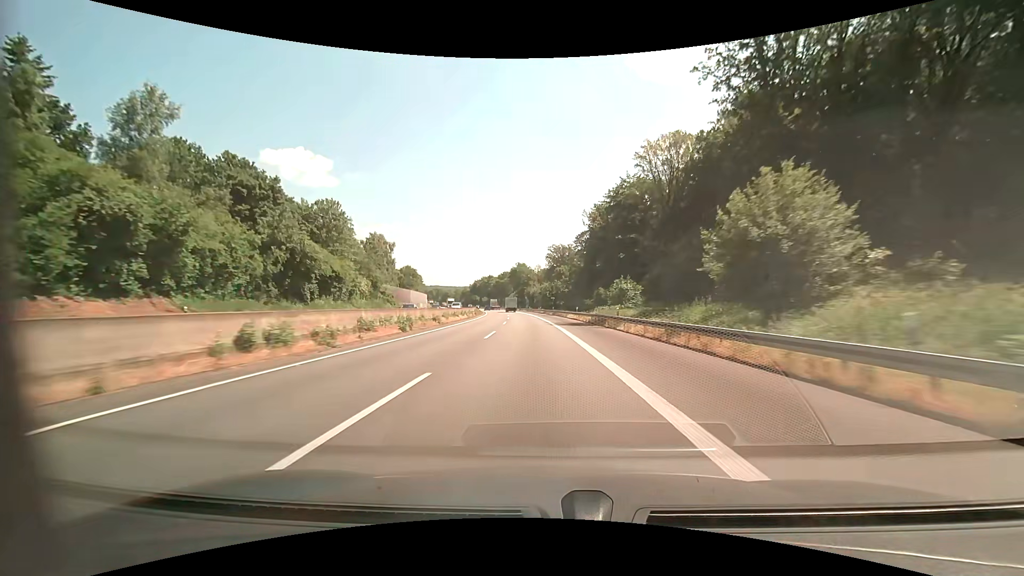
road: motorway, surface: asphalt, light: Day
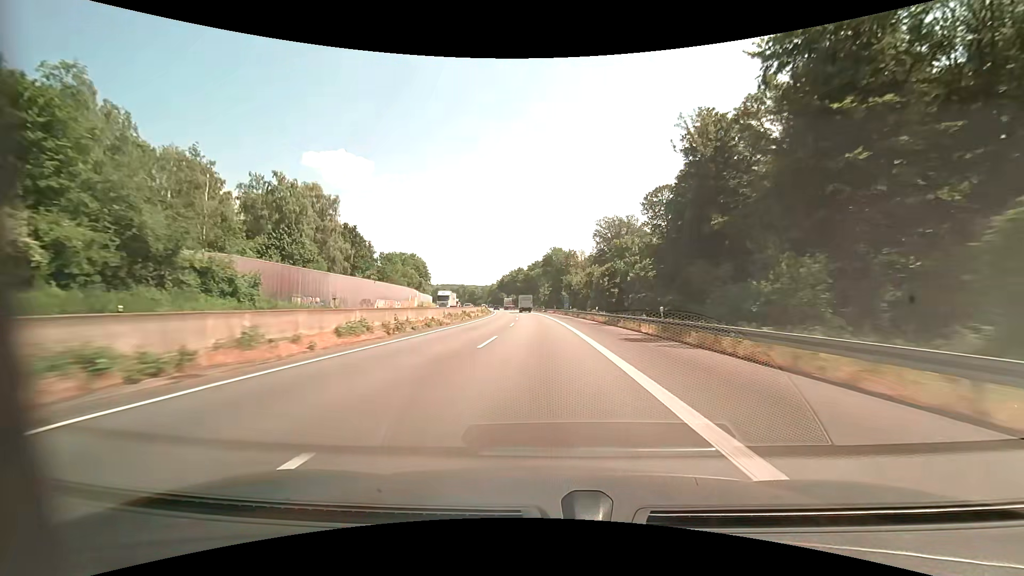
(-2.3, +59.6) m; -5°
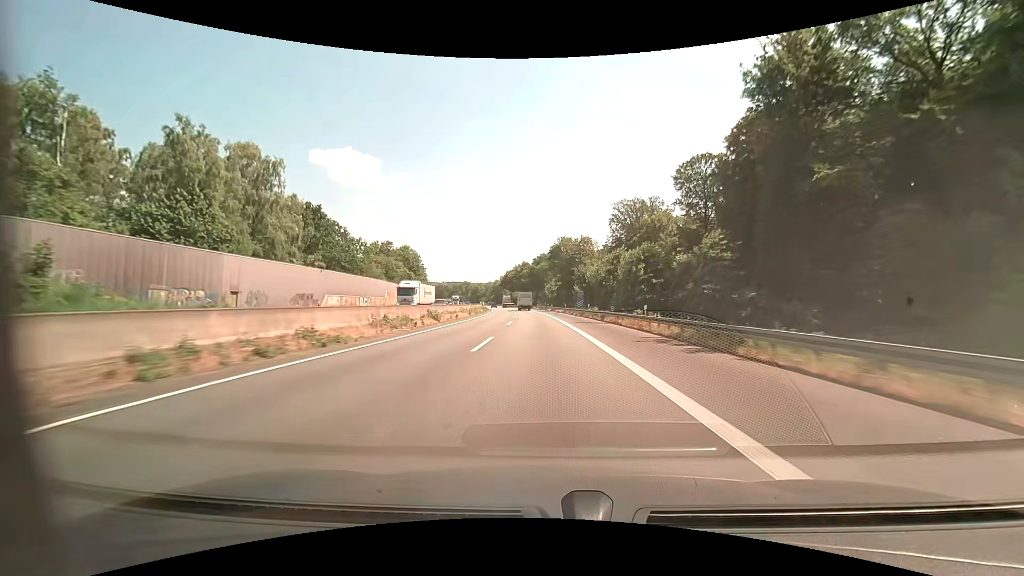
(-0.2, +20.0) m; -1°
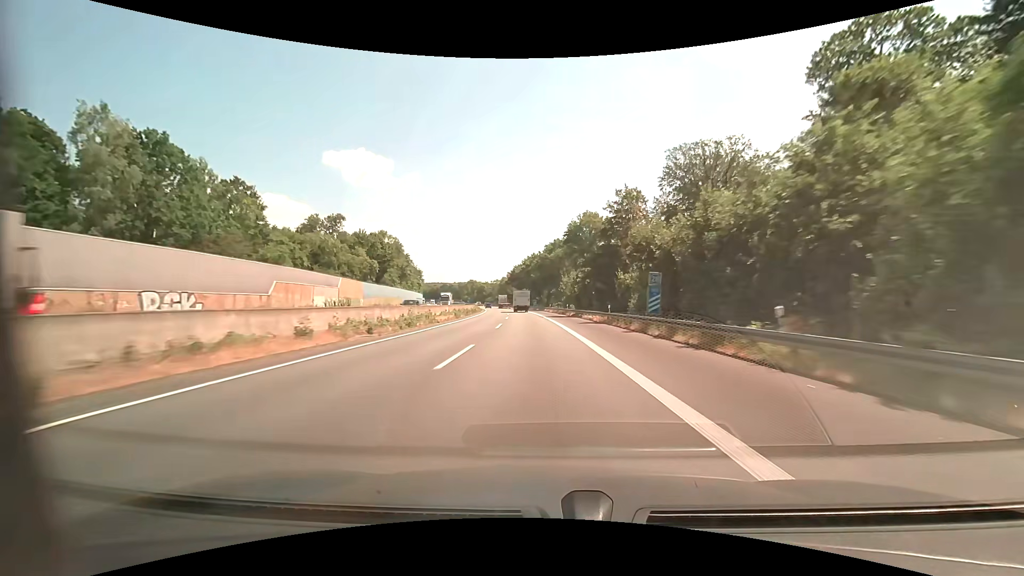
(-0.6, +39.5) m; -2°
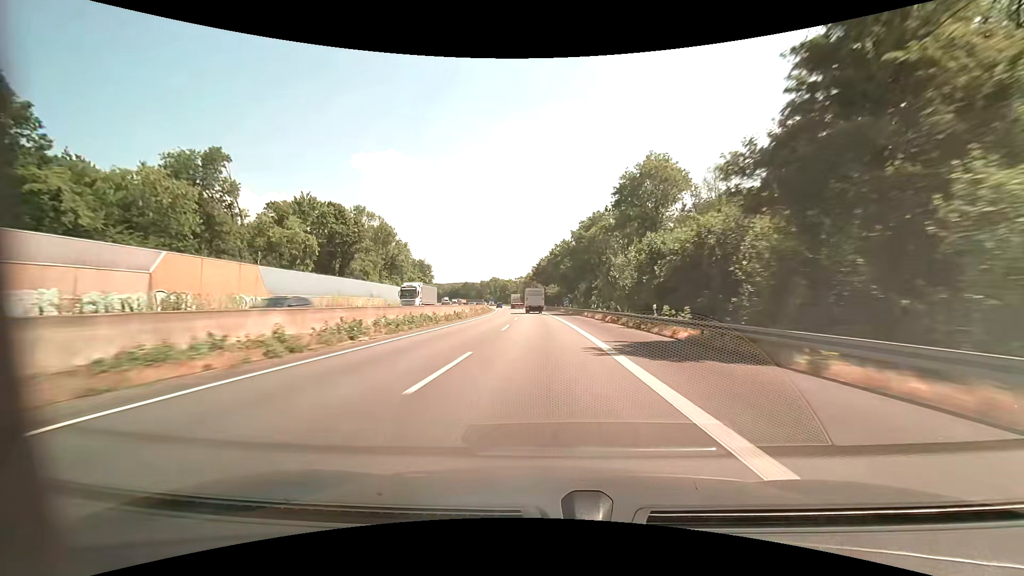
(-1.0, +38.6) m; -3°
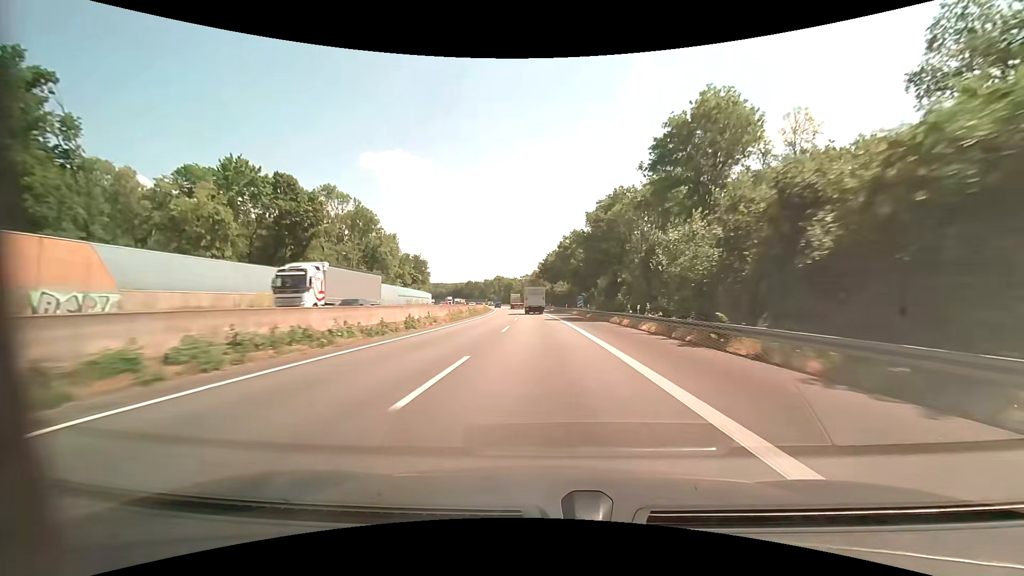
(-0.2, +19.0) m; -1°
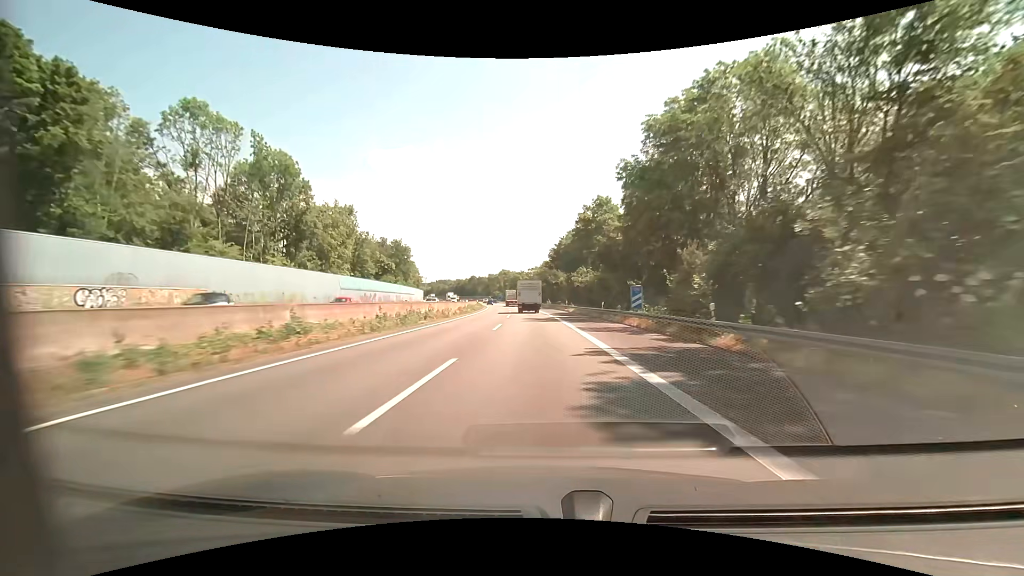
(-0.2, +36.8) m; -1°
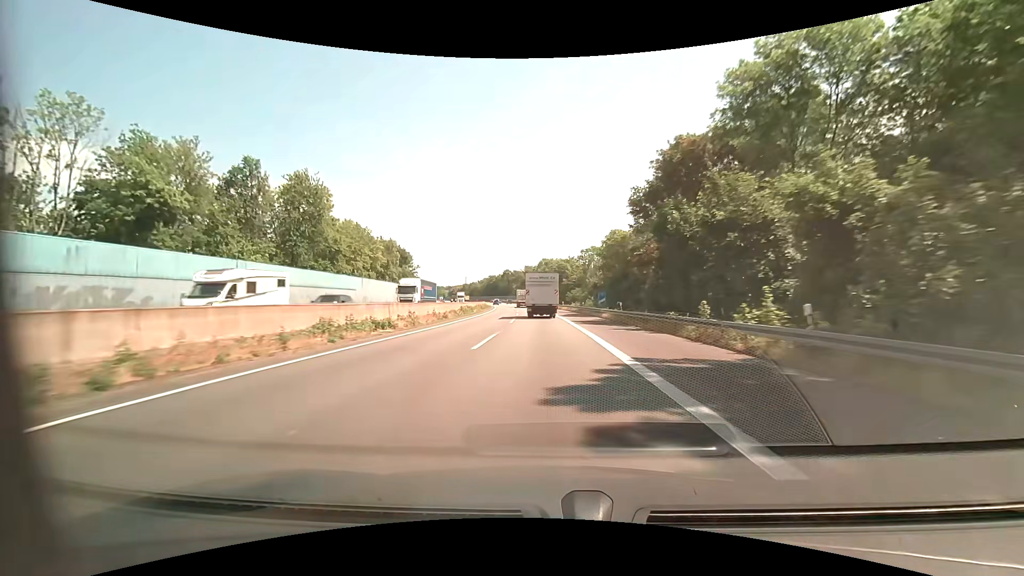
(-3.5, +79.9) m; -6°
(0, +10) (0, +20) (-1, +30) (-1, +40) (-1, +50) (-2, +60) (-2, +70) (-3, +80) (-4, +90) (-4, +100) m
